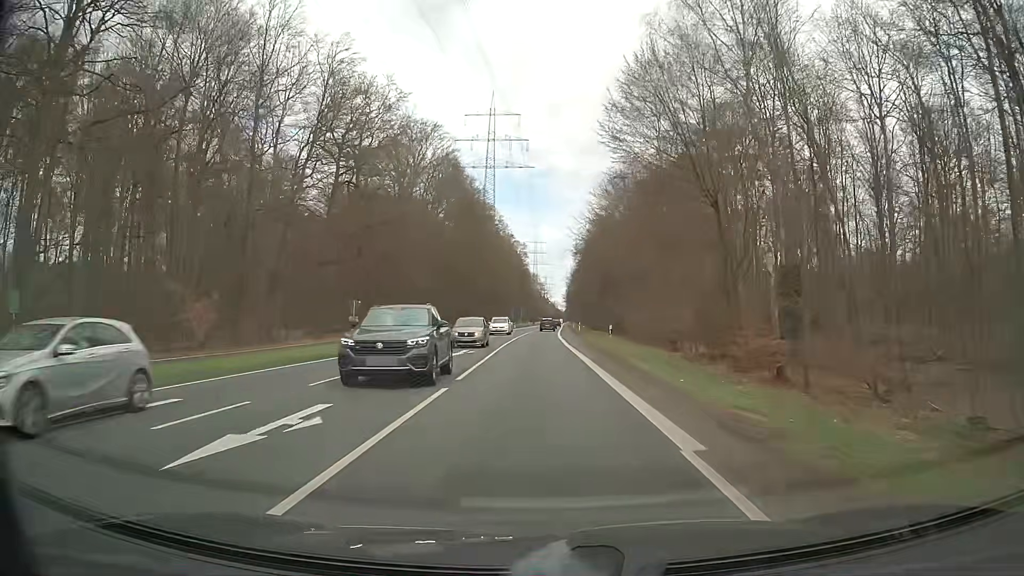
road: secondary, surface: asphalt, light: Day
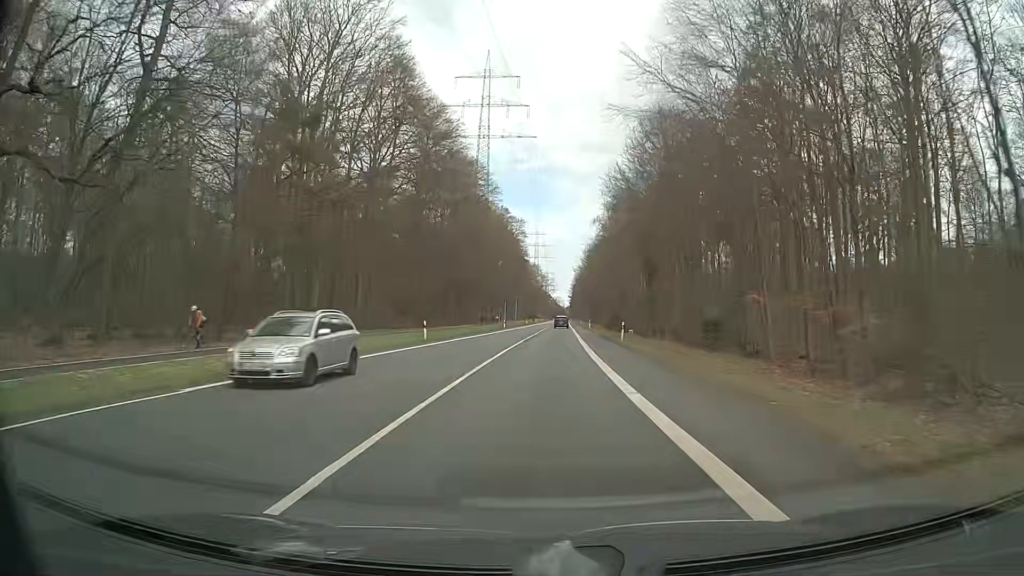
(+0.1, +42.2) m; 0°
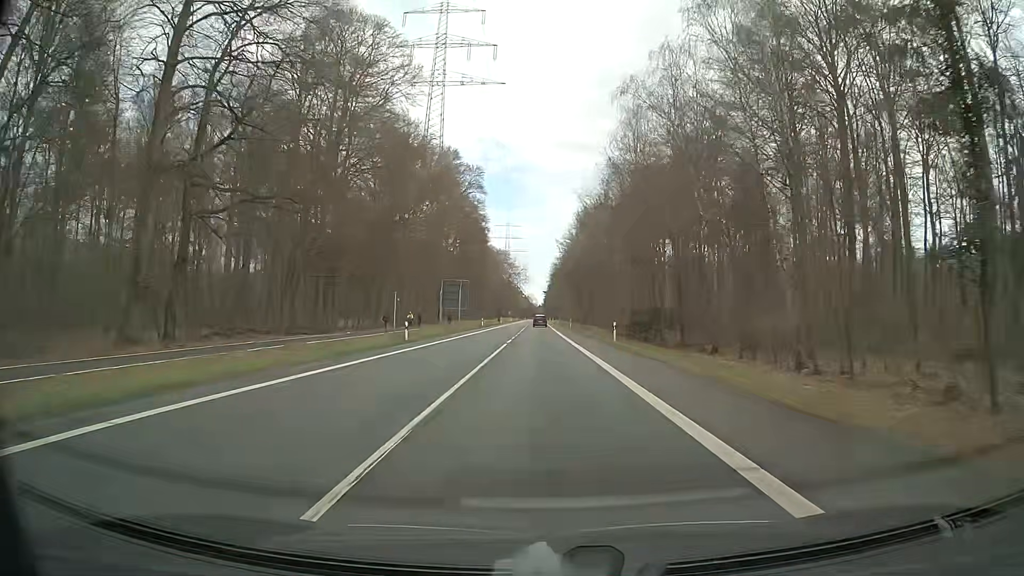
(+1.1, +54.0) m; +2°
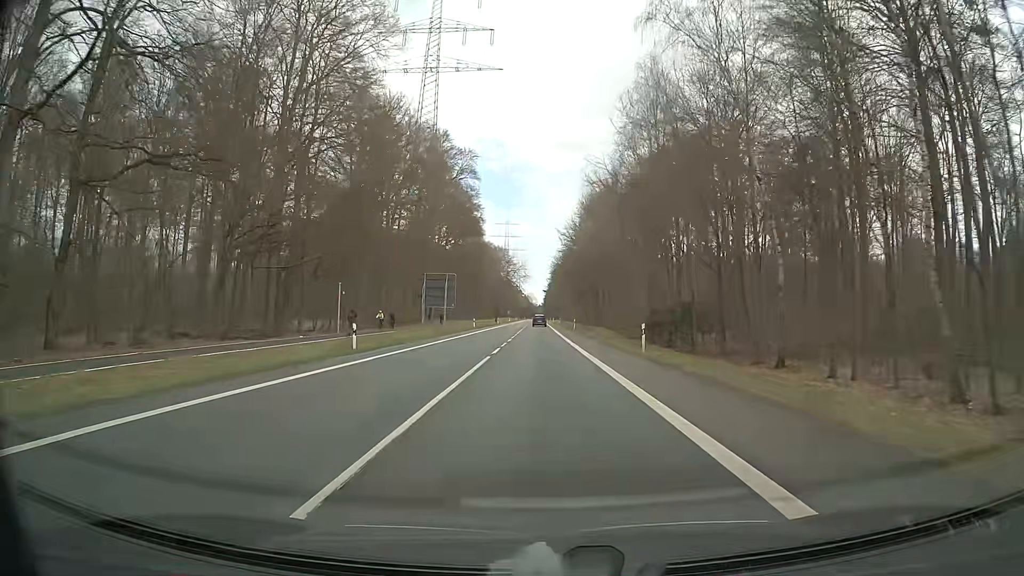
(0.0, +10.7) m; 0°
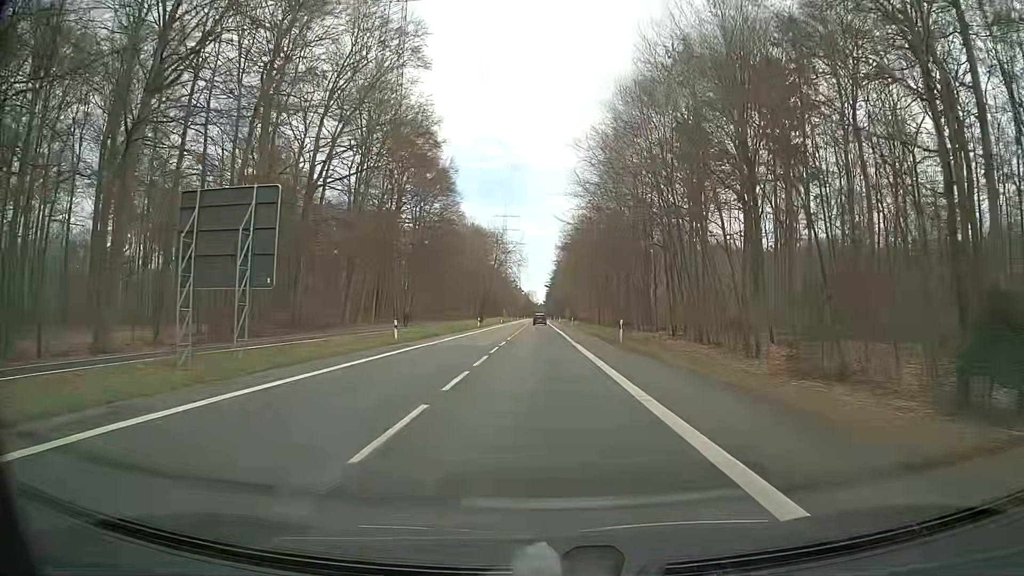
(-0.2, +42.7) m; 0°
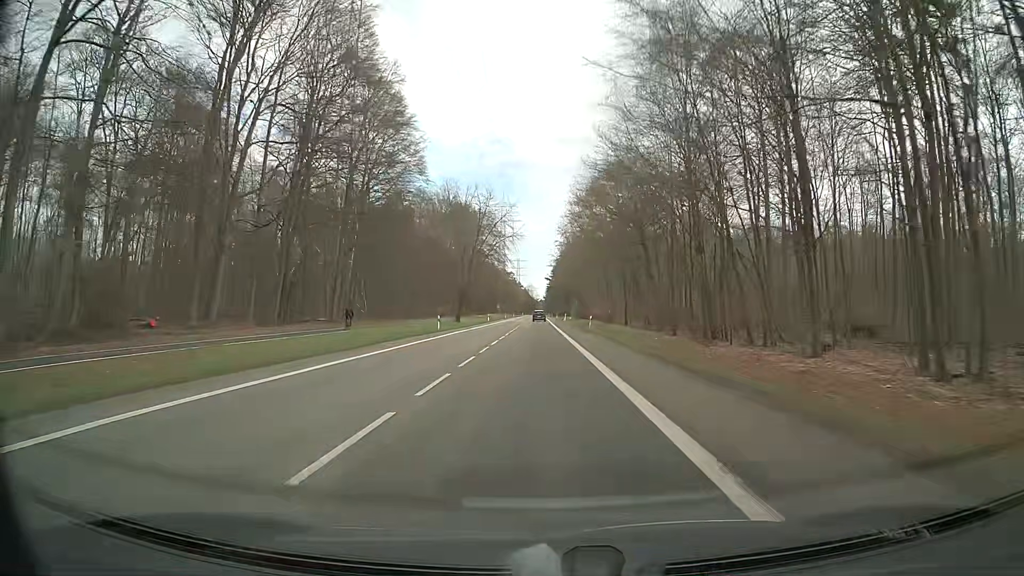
(0.0, +32.2) m; 0°
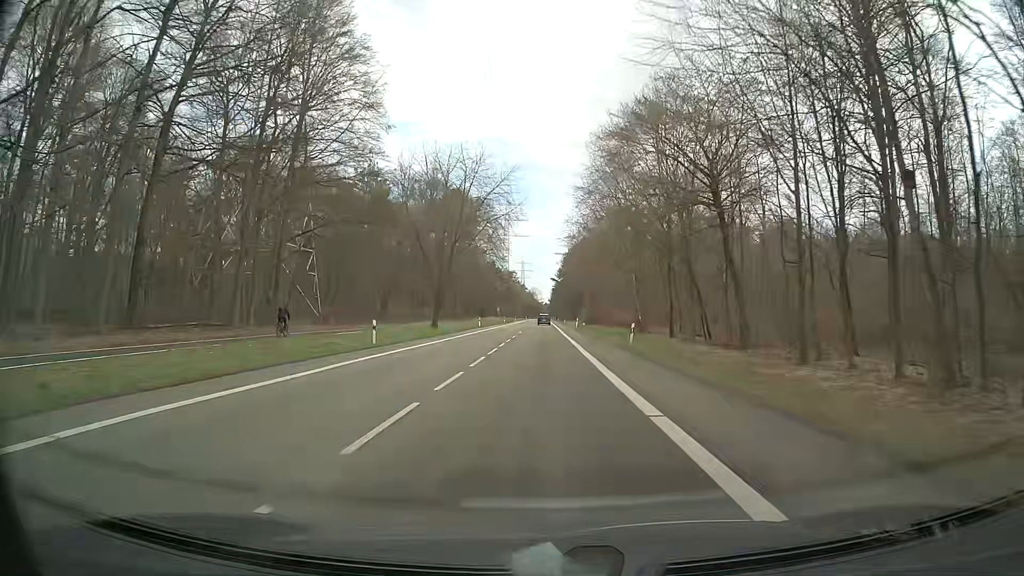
(0.0, +21.5) m; 0°
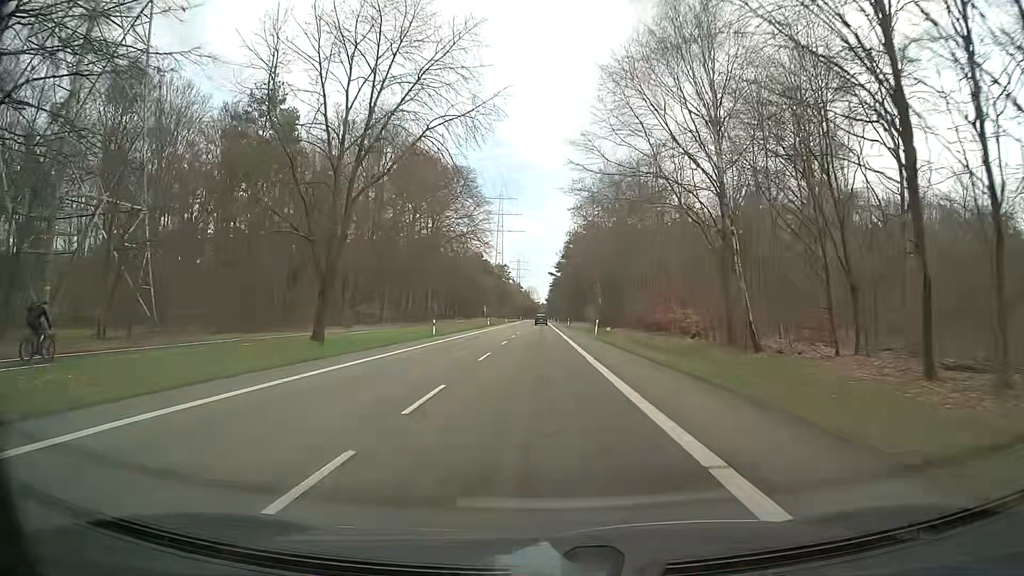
(-0.1, +32.2) m; 0°
(0, +10) (0, +20) (0, +30) (0, +40) (0, +50) (0, +60) (0, +70) (0, +80) (+1, +90) (+1, +100) m
